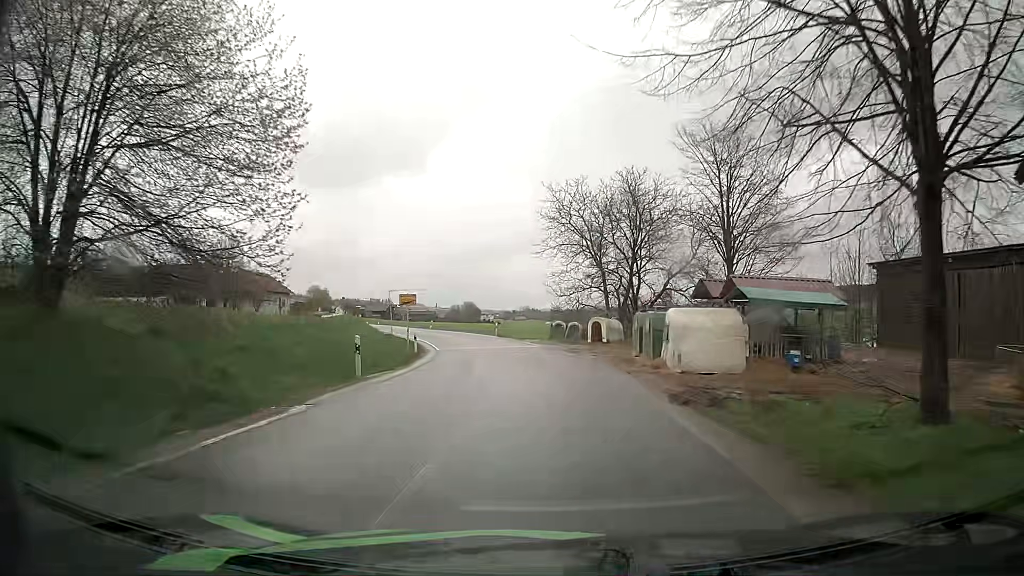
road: secondary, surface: asphalt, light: Day
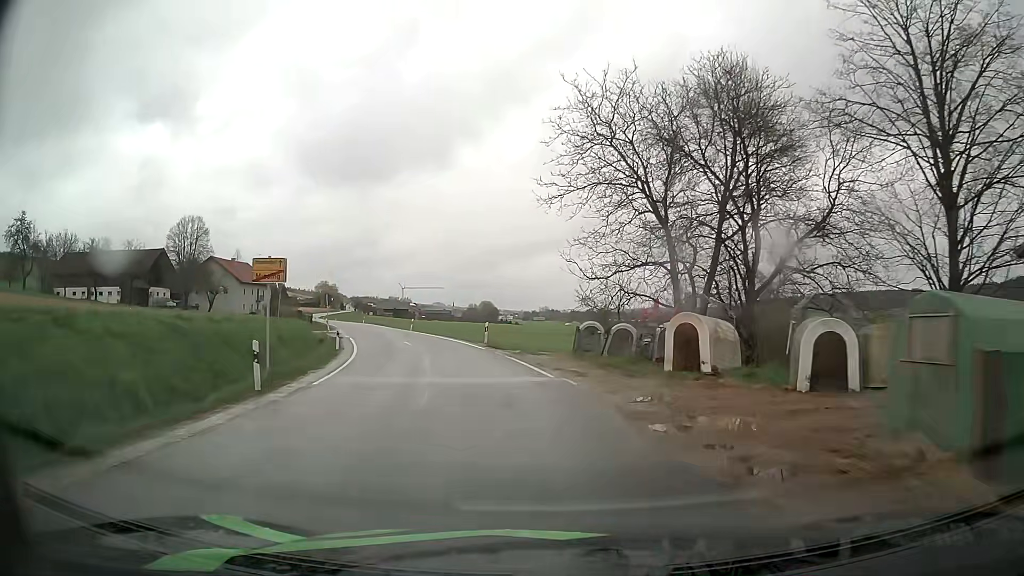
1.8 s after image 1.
(-0.1, +20.2) m; -2°
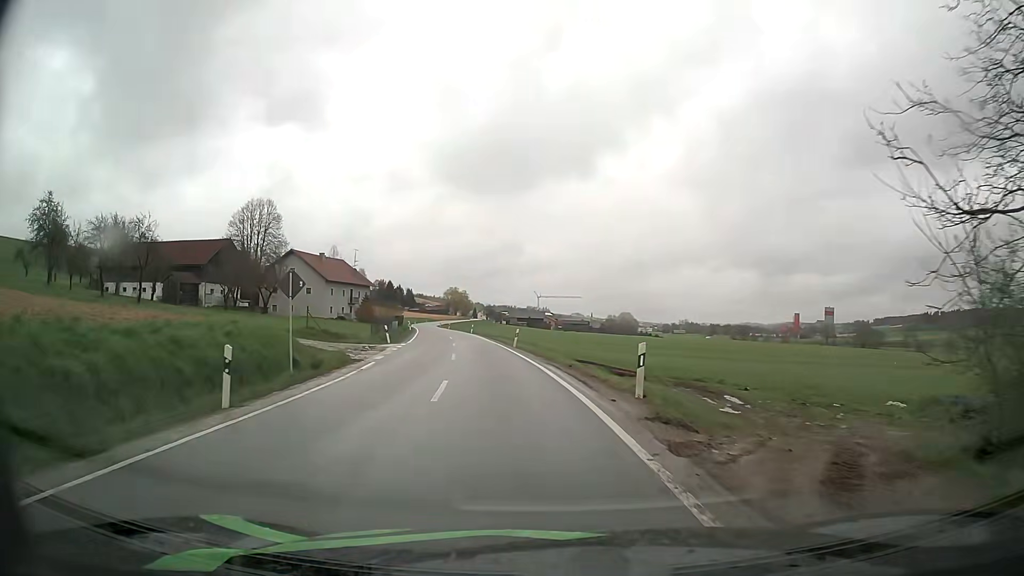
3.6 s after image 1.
(-1.7, +20.2) m; -12°
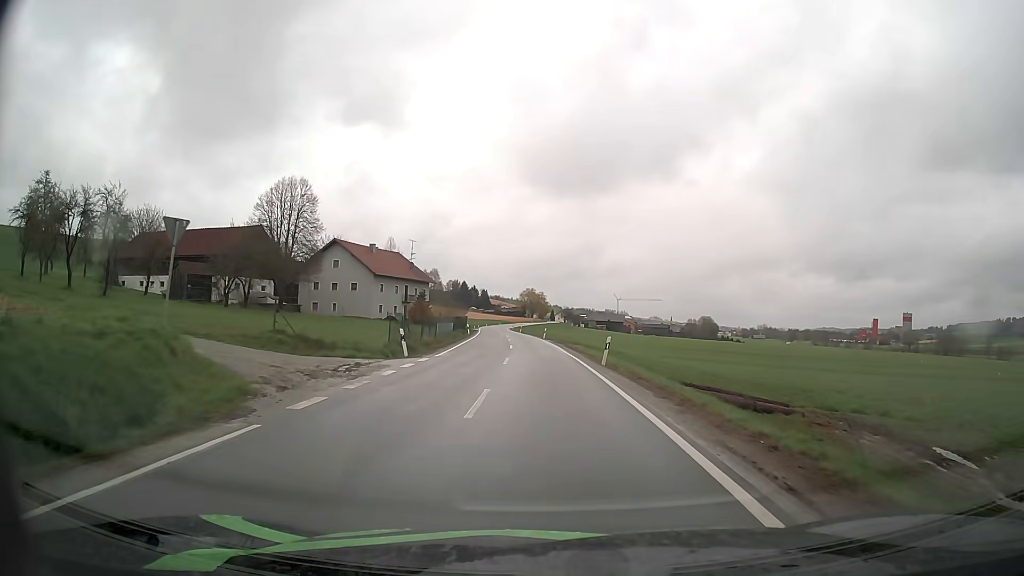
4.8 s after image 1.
(-0.9, +14.2) m; -6°
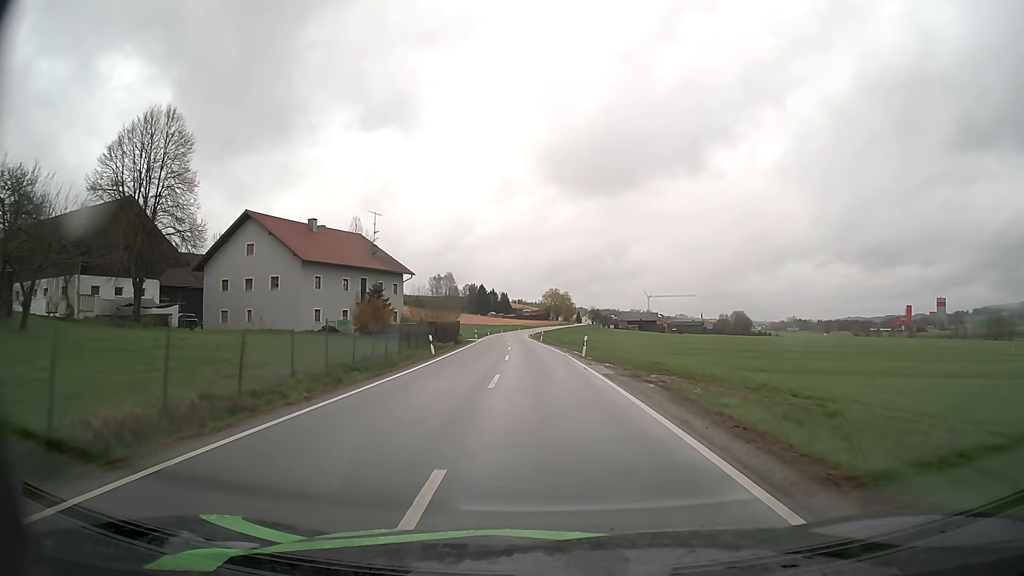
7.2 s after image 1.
(-0.7, +31.8) m; -2°
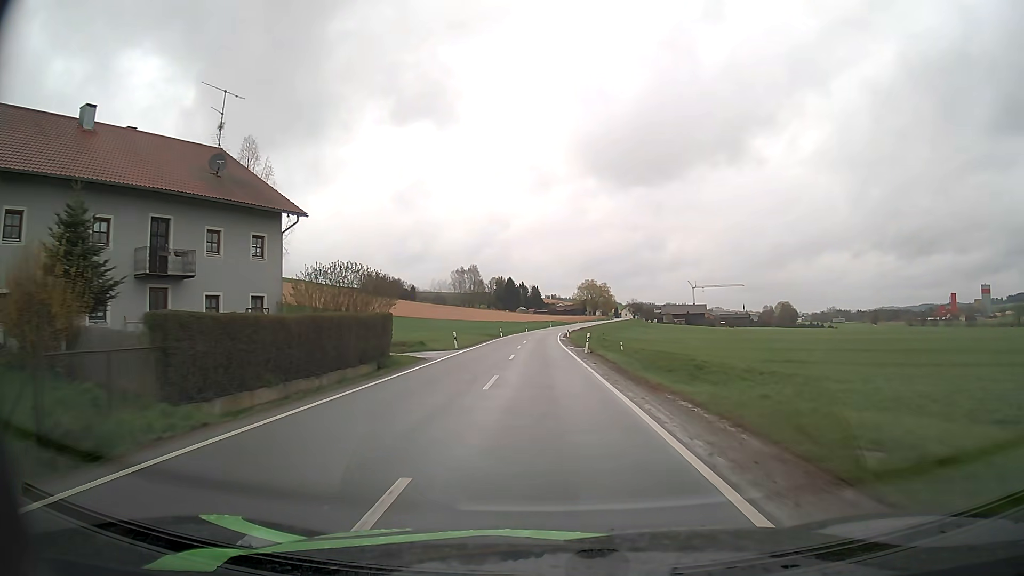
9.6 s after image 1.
(-1.0, +36.8) m; -3°
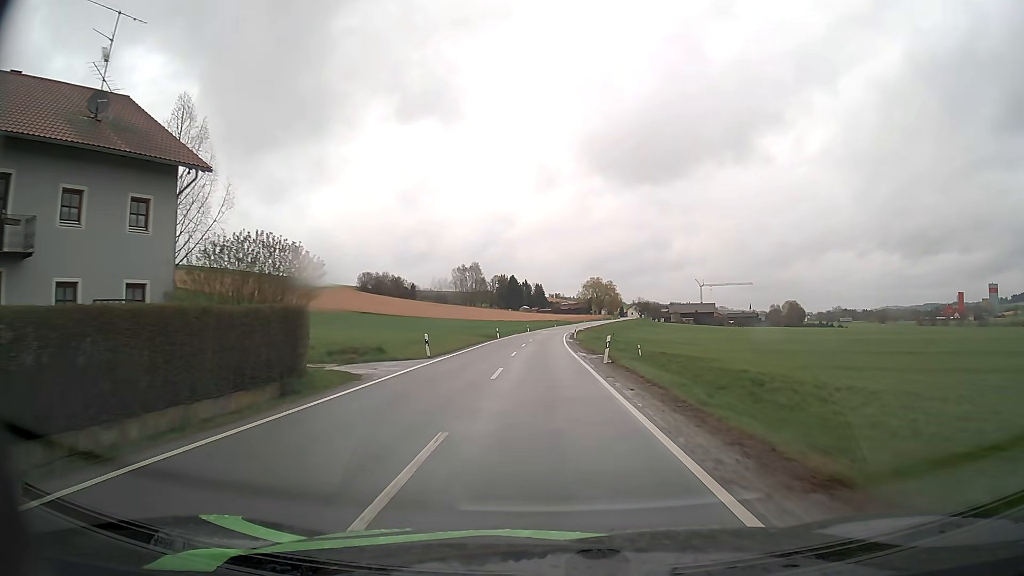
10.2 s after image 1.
(0.0, +9.7) m; 0°
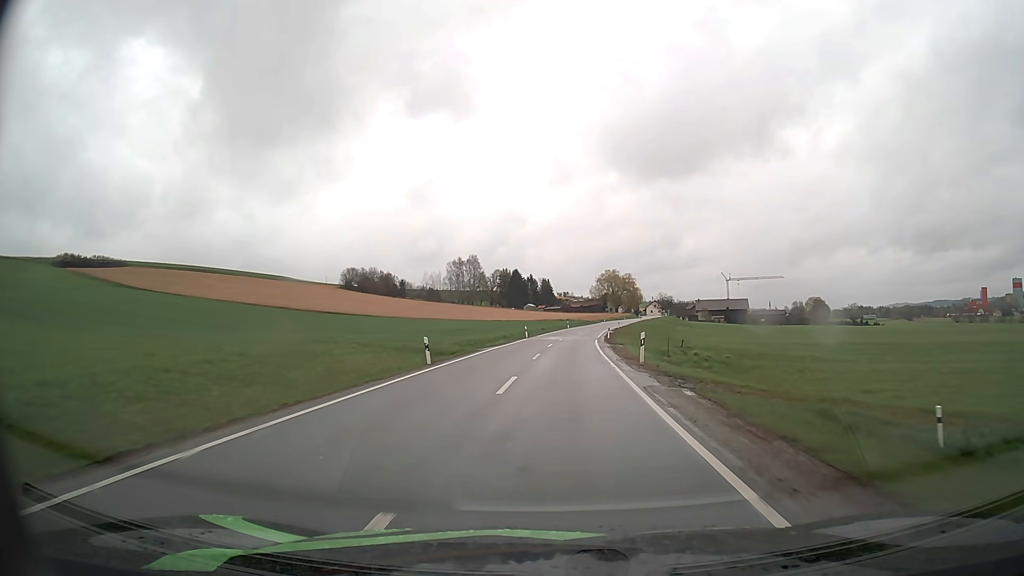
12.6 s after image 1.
(-0.5, +40.2) m; -1°
(0, +10) (0, +20) (+1, +30) (+1, +40) (+2, +50) (+3, +60) (+4, +70) (+5, +80) (+7, +90) (+8, +100) m
